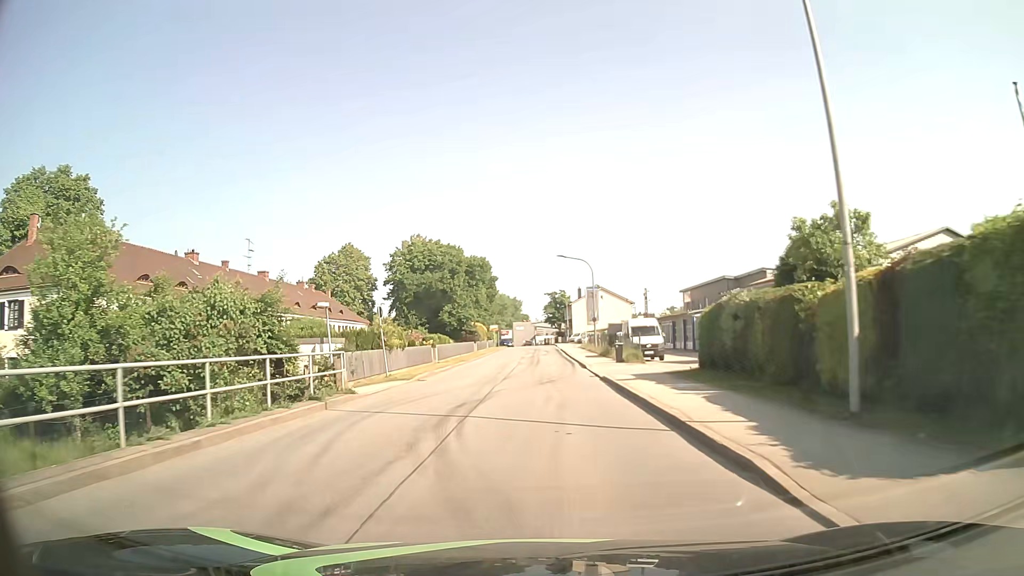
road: unclassified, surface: asphalt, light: Day
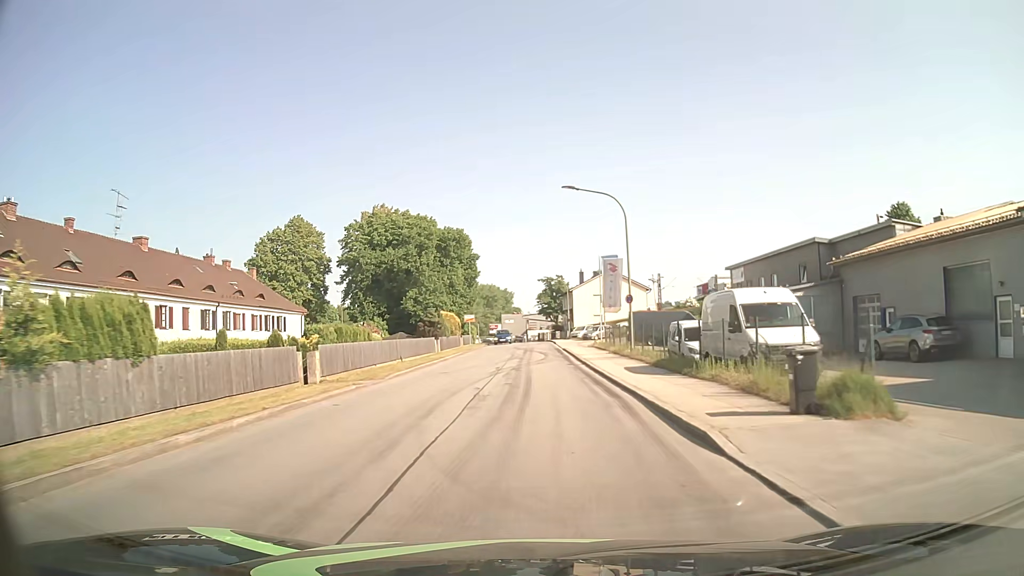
(0.0, +23.0) m; 0°
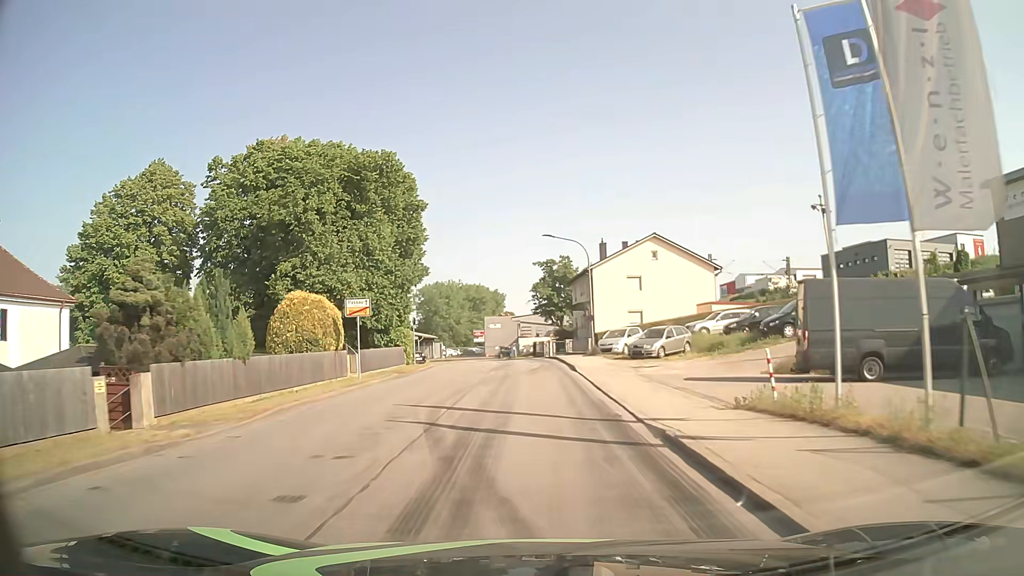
(+0.1, +37.7) m; 0°
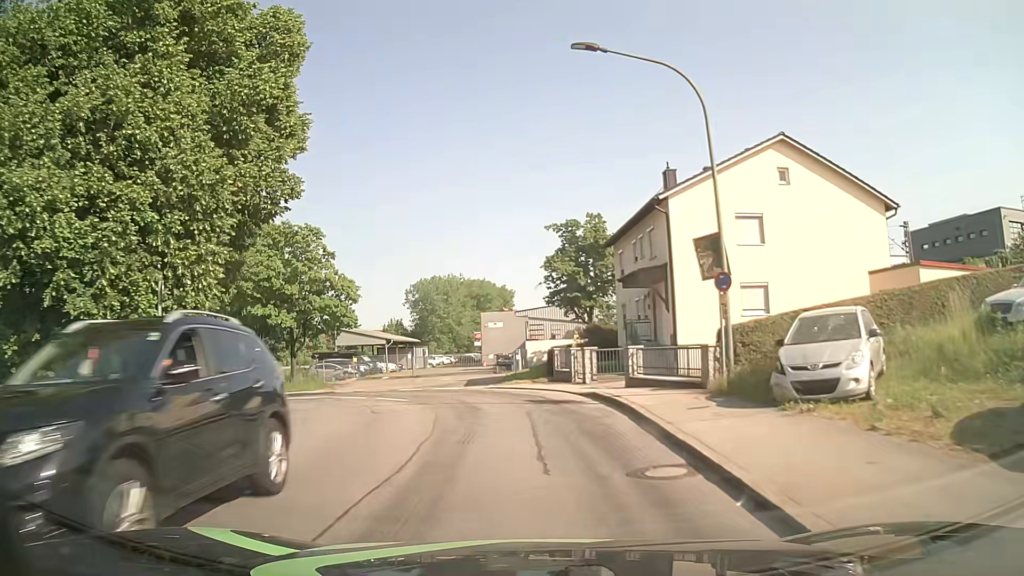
(-0.3, +27.2) m; -2°
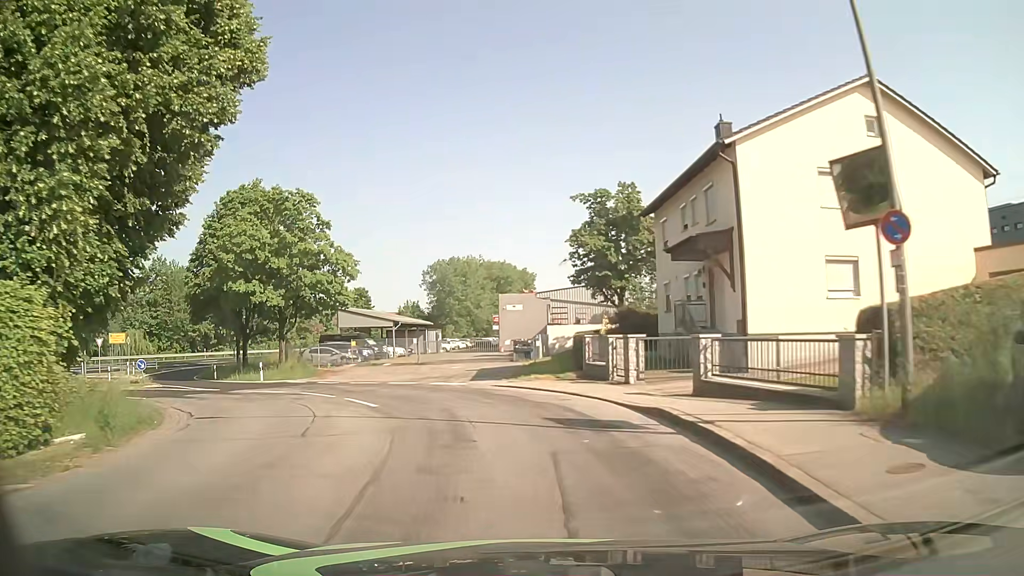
(0.0, +6.1) m; -1°
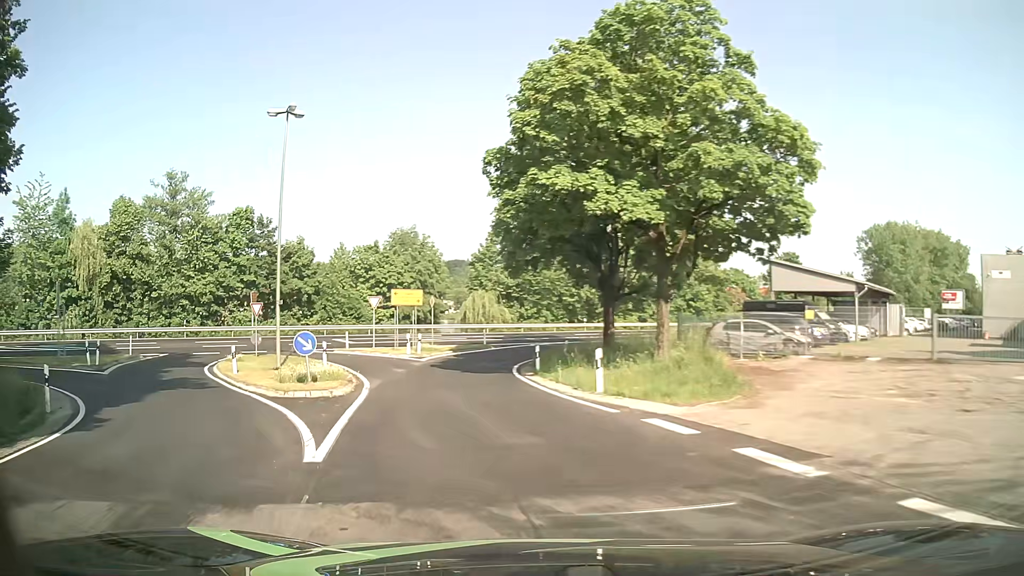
(-6.2, +21.9) m; -36°
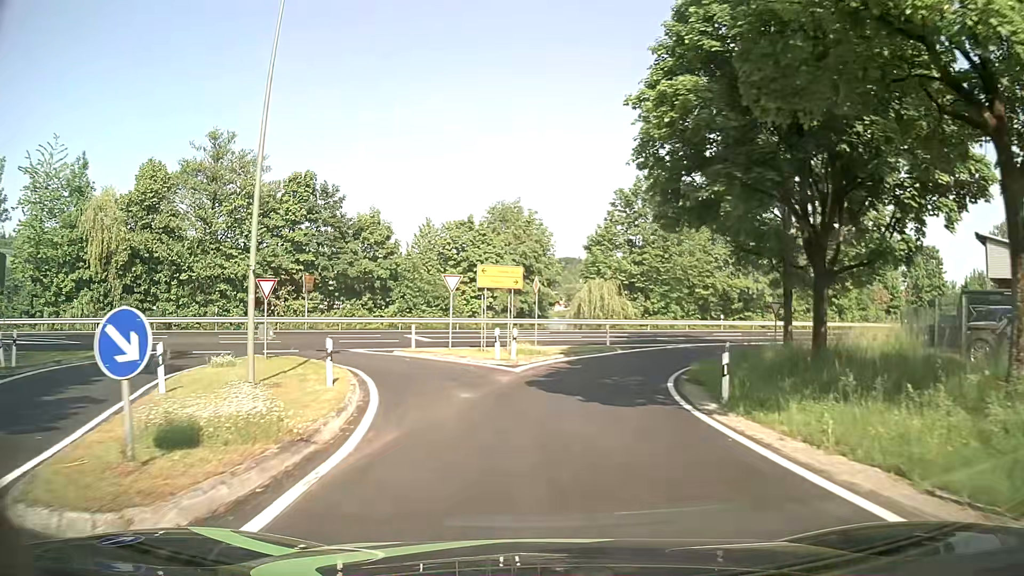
(-1.3, +12.0) m; -9°
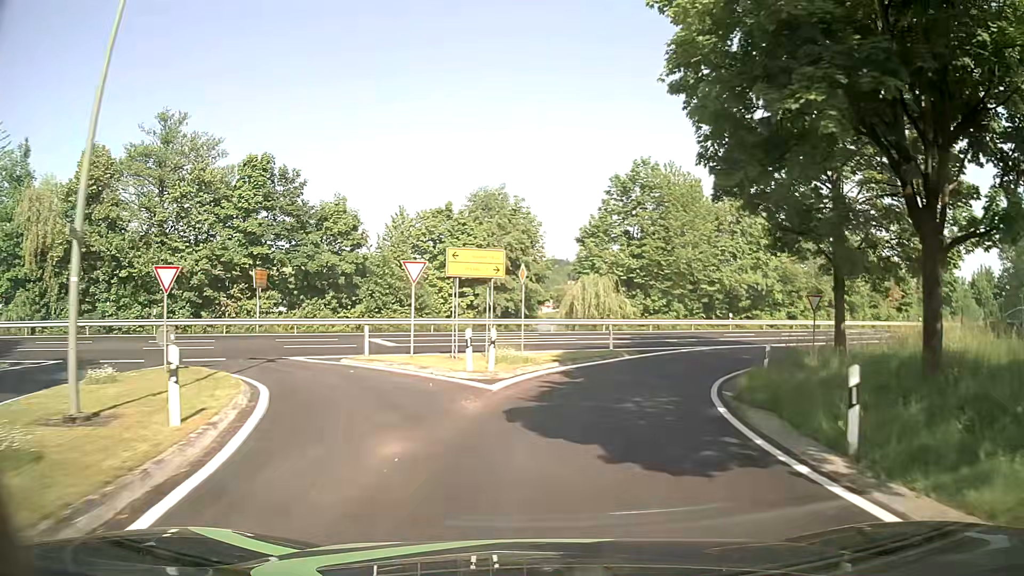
(0.0, +6.2) m; -1°
(+1, +10) (+3, +20) (+9, +28) (+16, +35) (+25, +40) (+34, +45) (+42, +49) (+51, +54) (+60, +58) (+69, +63) m
